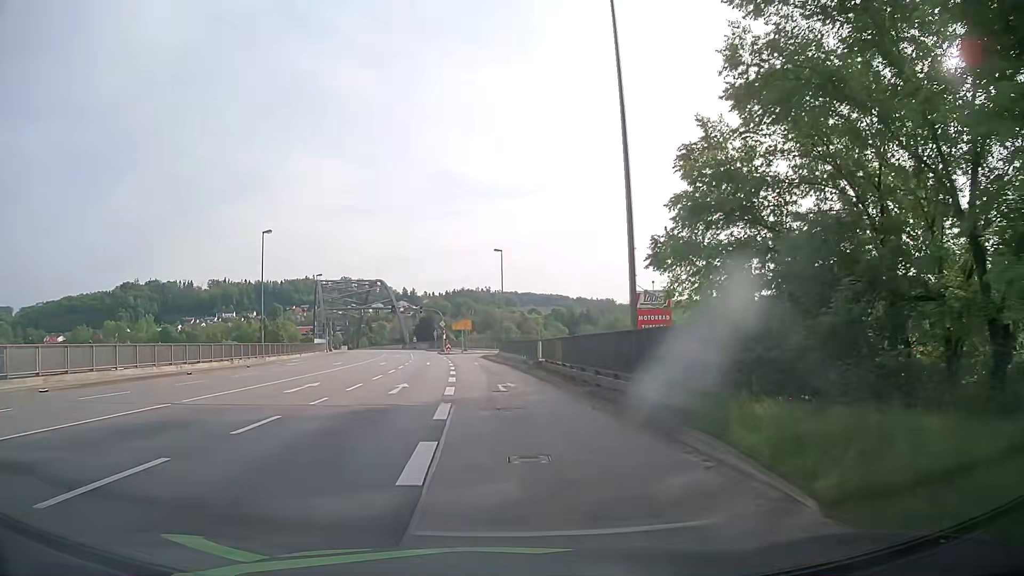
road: primary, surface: asphalt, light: Day
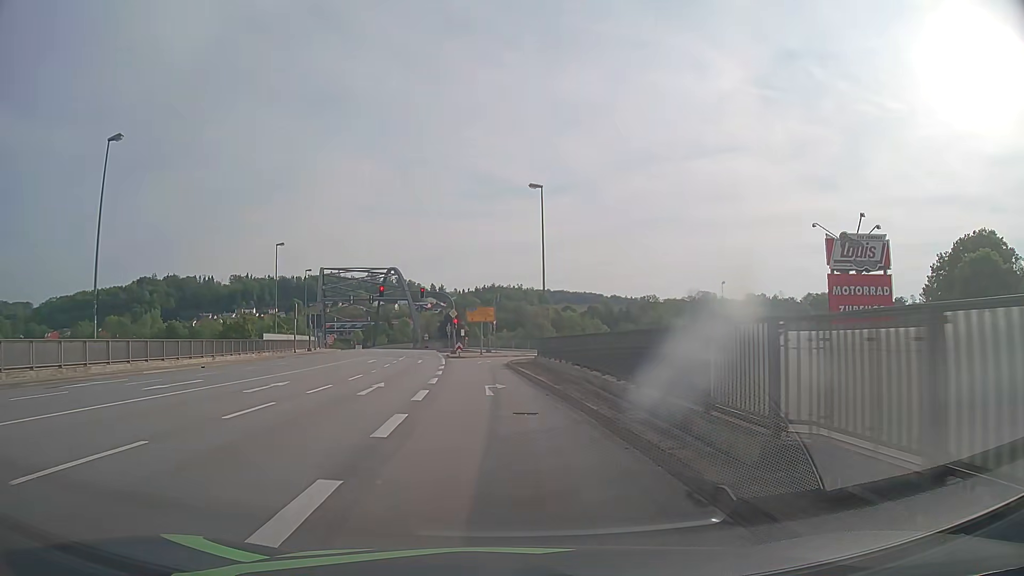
(-0.7, +26.9) m; -3°
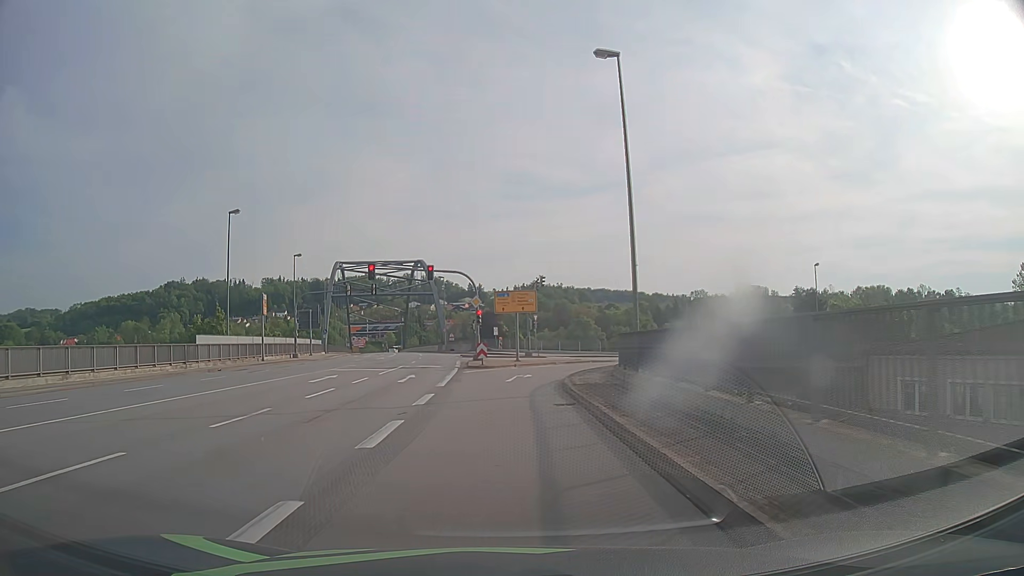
(-0.4, +18.8) m; -3°
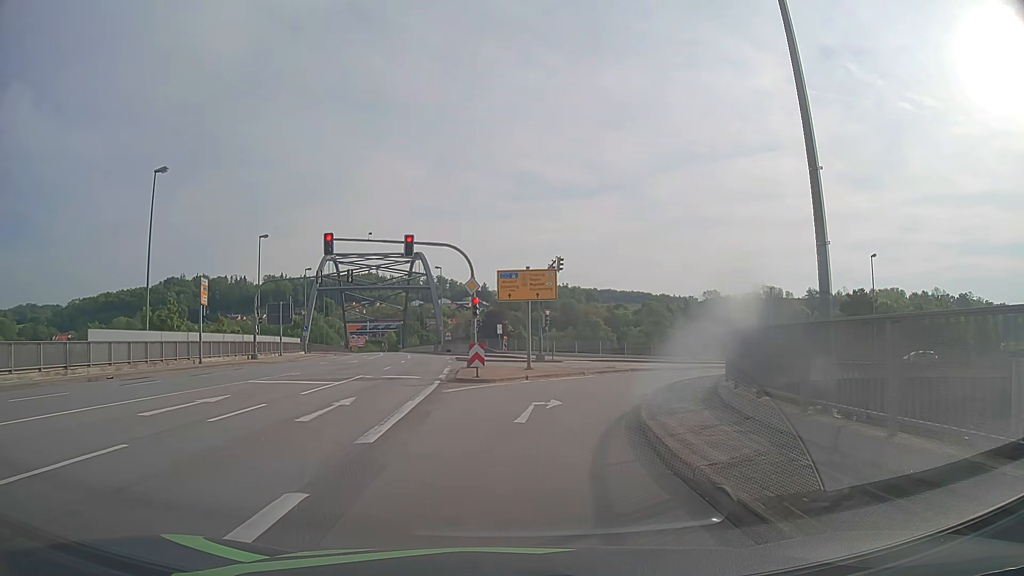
(-0.2, +11.6) m; -1°
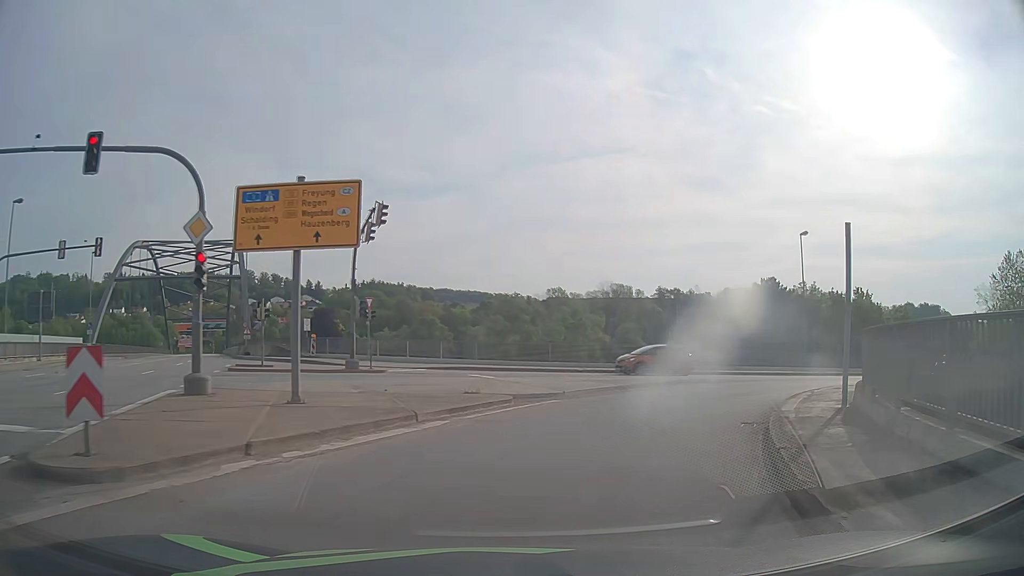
(+1.5, +15.5) m; +14°
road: primary_link
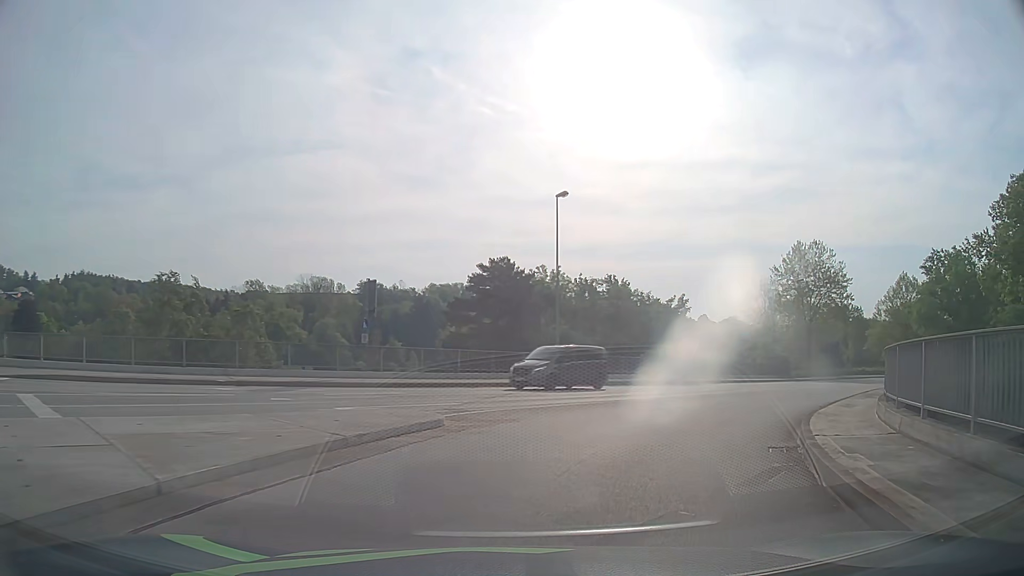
(+2.9, +13.7) m; +25°
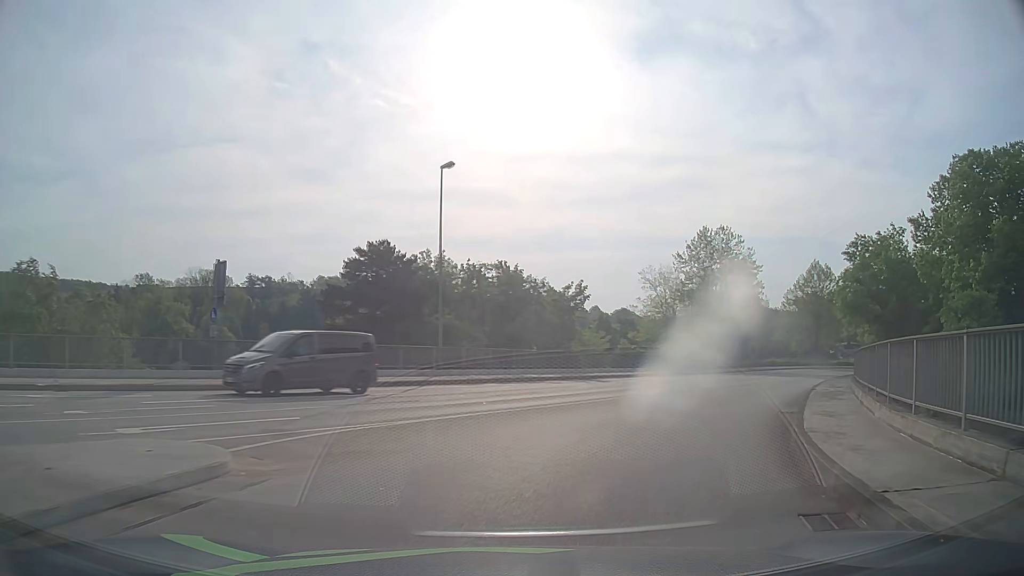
(+0.3, +4.7) m; +9°
